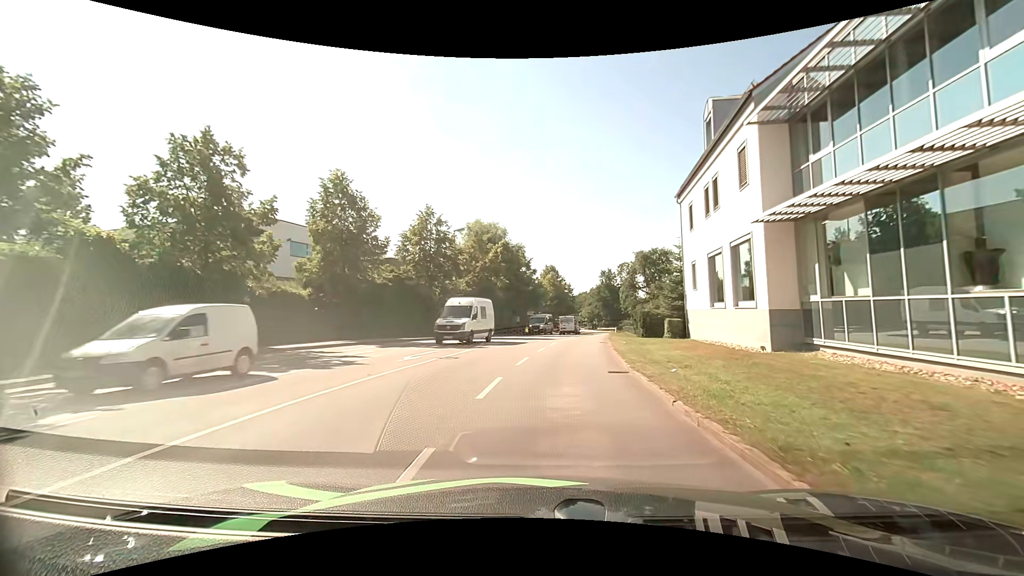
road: tertiary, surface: asphalt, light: Day
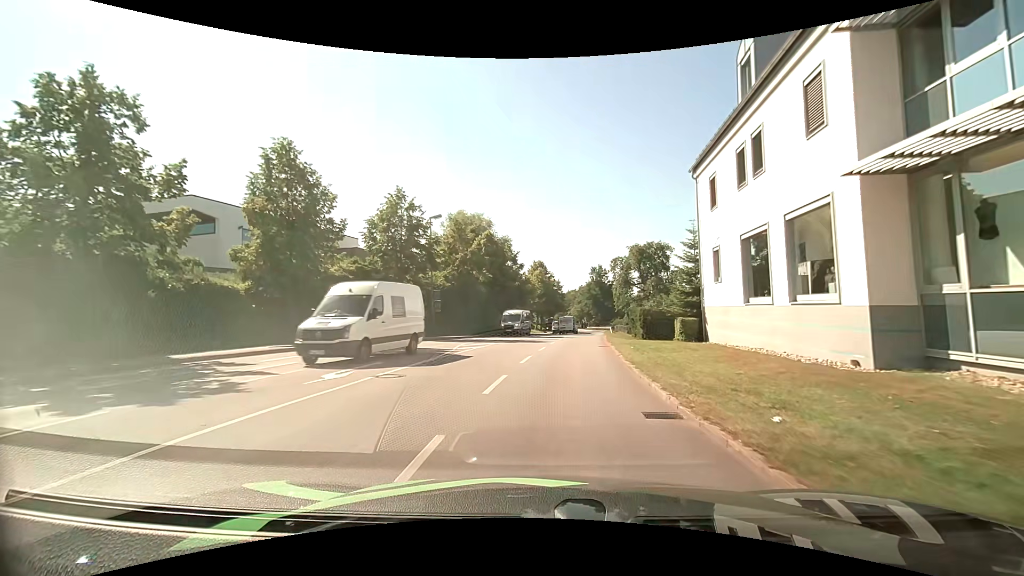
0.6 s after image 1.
(+0.1, +5.6) m; +2°
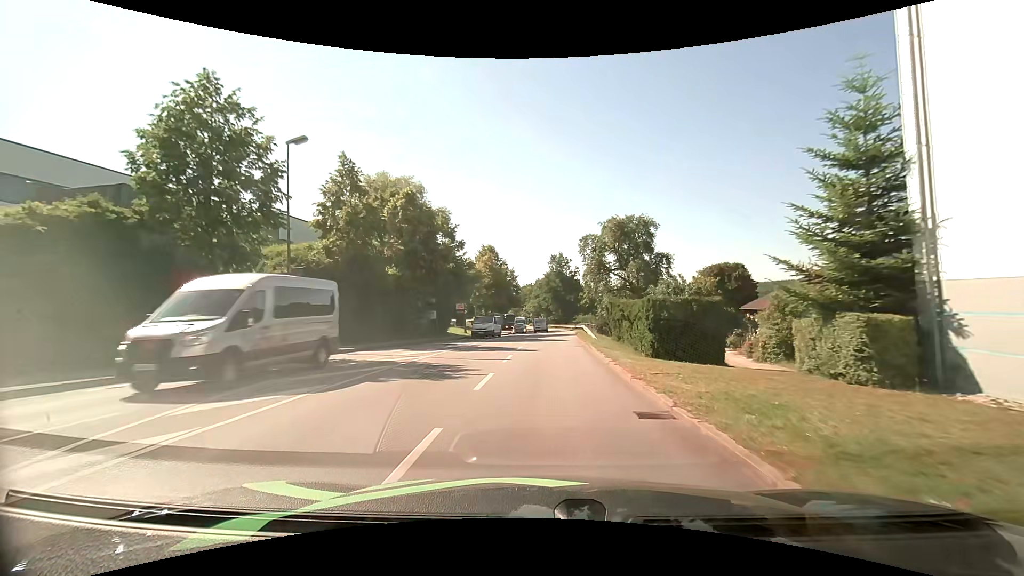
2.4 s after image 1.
(+0.6, +17.6) m; +4°
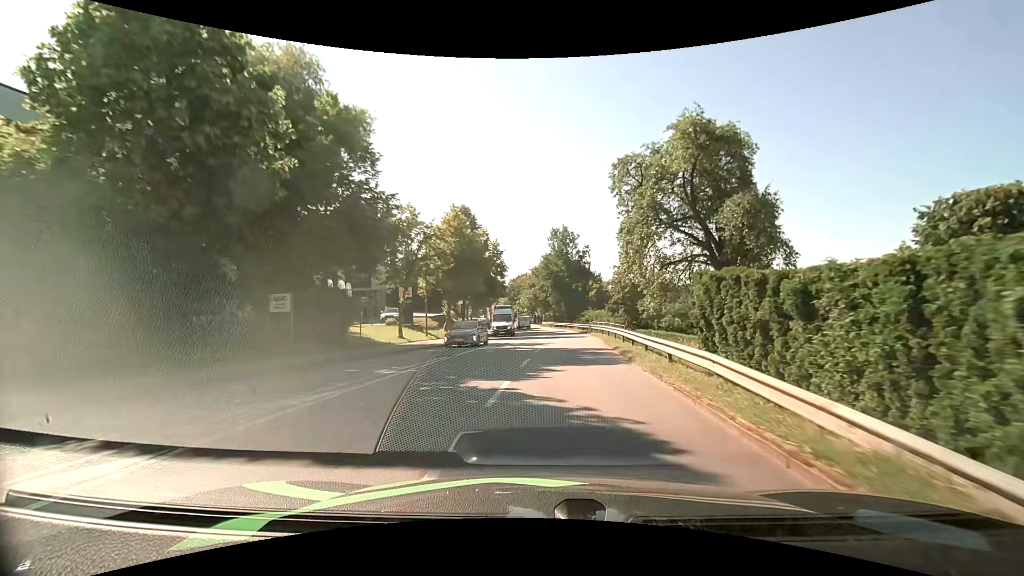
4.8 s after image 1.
(+0.5, +25.7) m; +1°
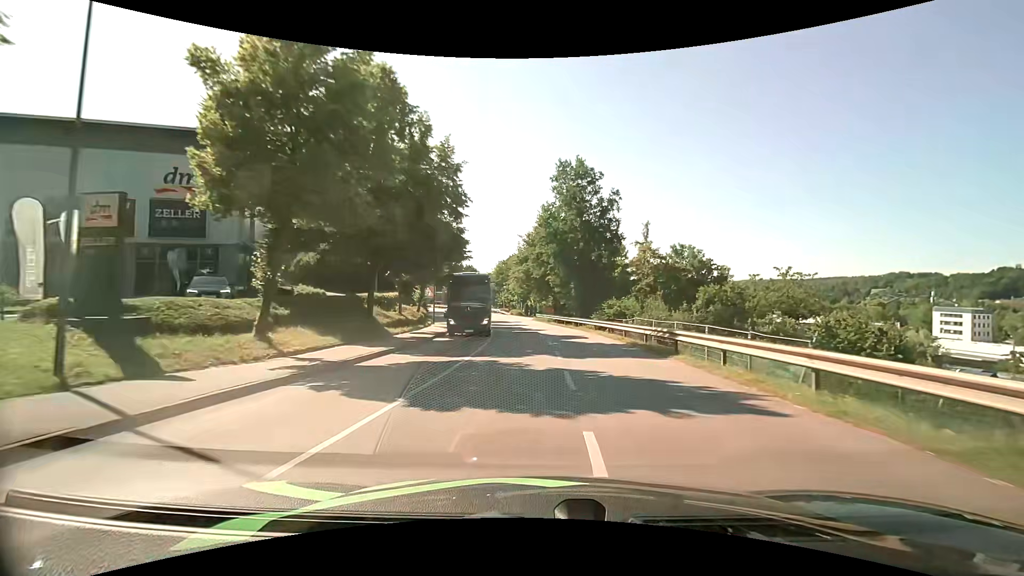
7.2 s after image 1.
(+0.3, +28.8) m; +1°
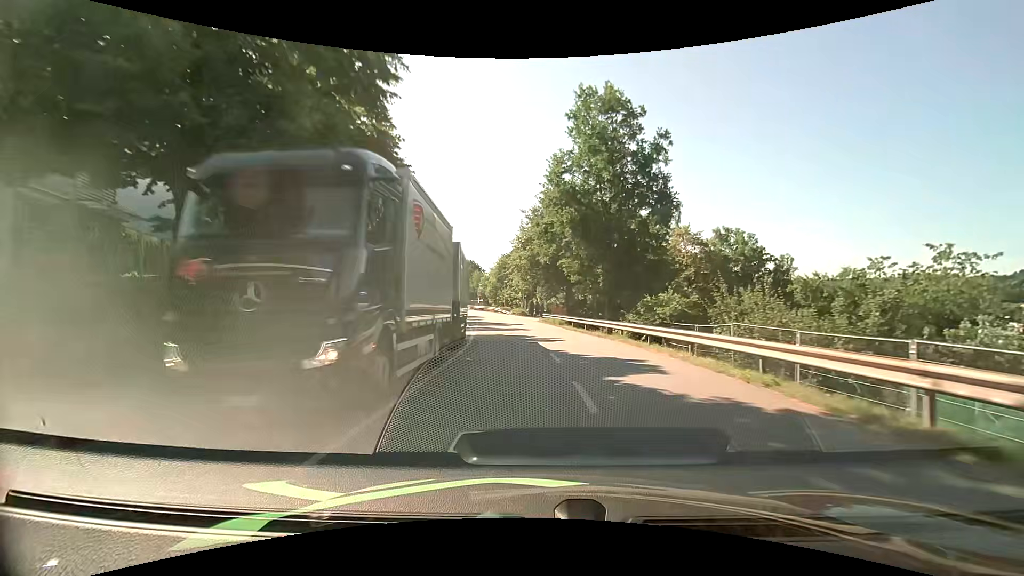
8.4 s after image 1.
(0.0, +14.1) m; 0°
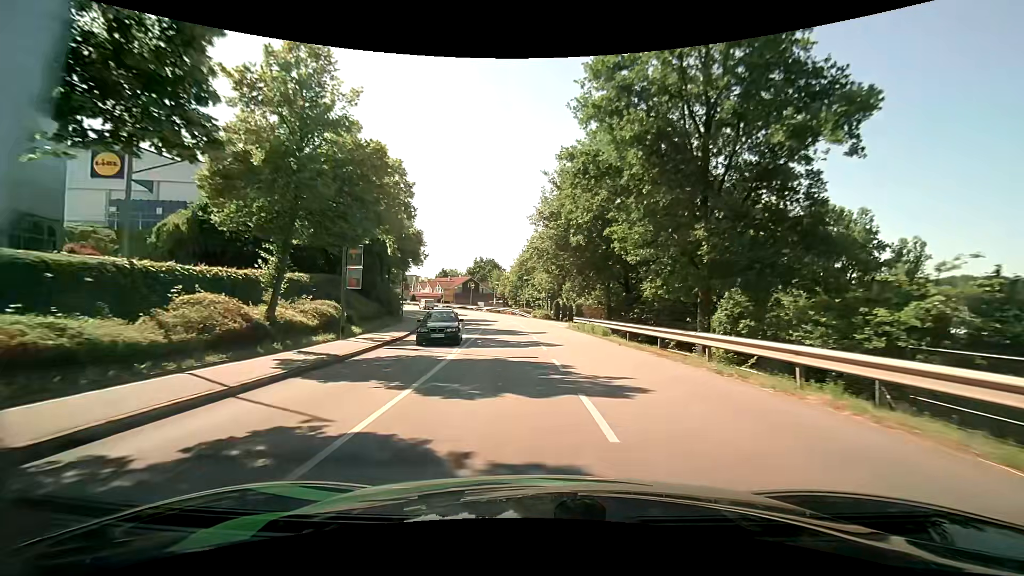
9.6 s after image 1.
(-0.2, +13.1) m; -3°
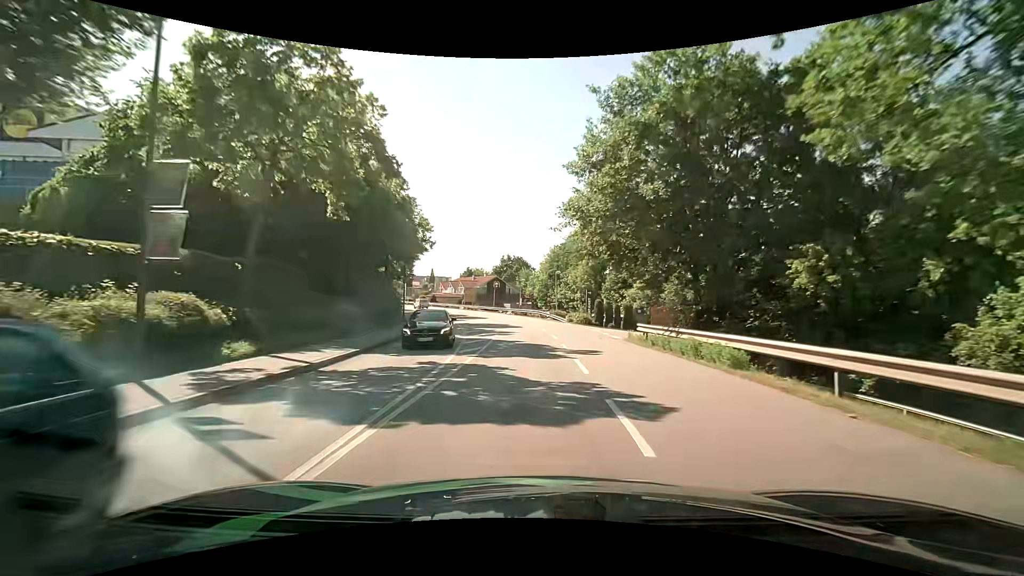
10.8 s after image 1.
(-0.4, +12.3) m; -3°
(0, +10) (-1, +20) (-1, +30) (-3, +40) (-4, +50) (-7, +59) (-10, +69) (-13, +78) (-17, +88) (-21, +97) m
